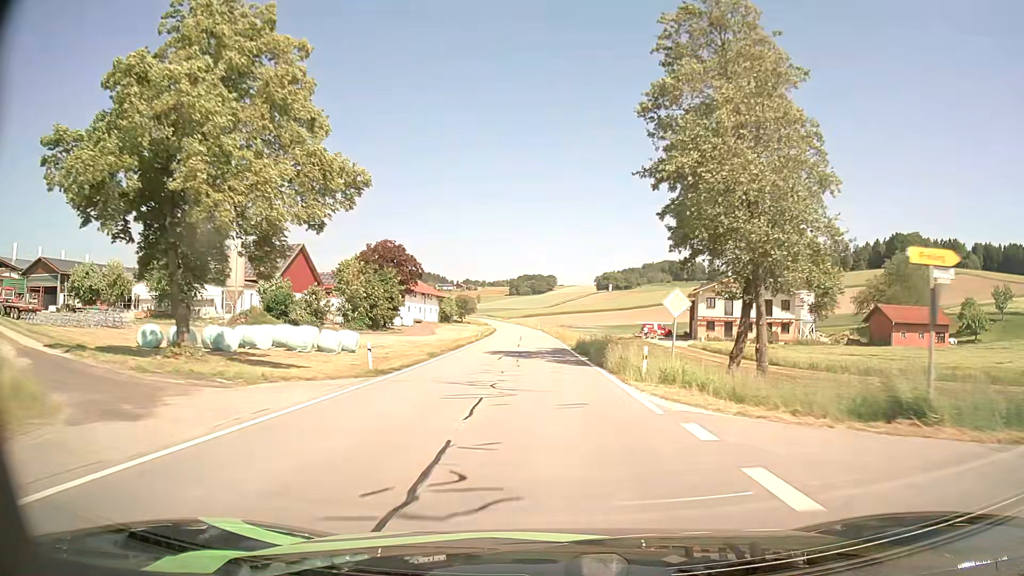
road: tertiary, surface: asphalt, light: Day
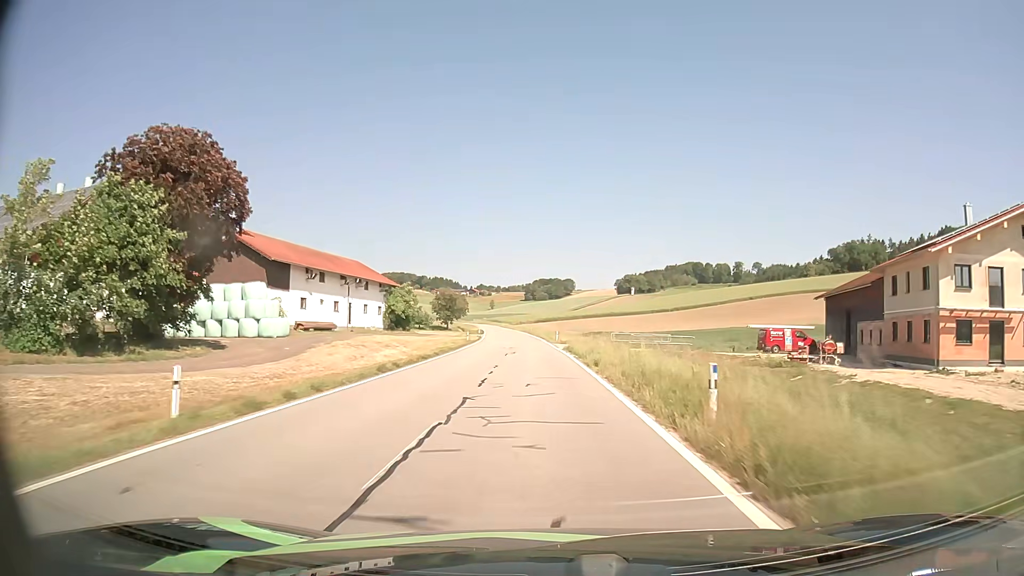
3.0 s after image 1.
(-0.7, +52.2) m; -2°
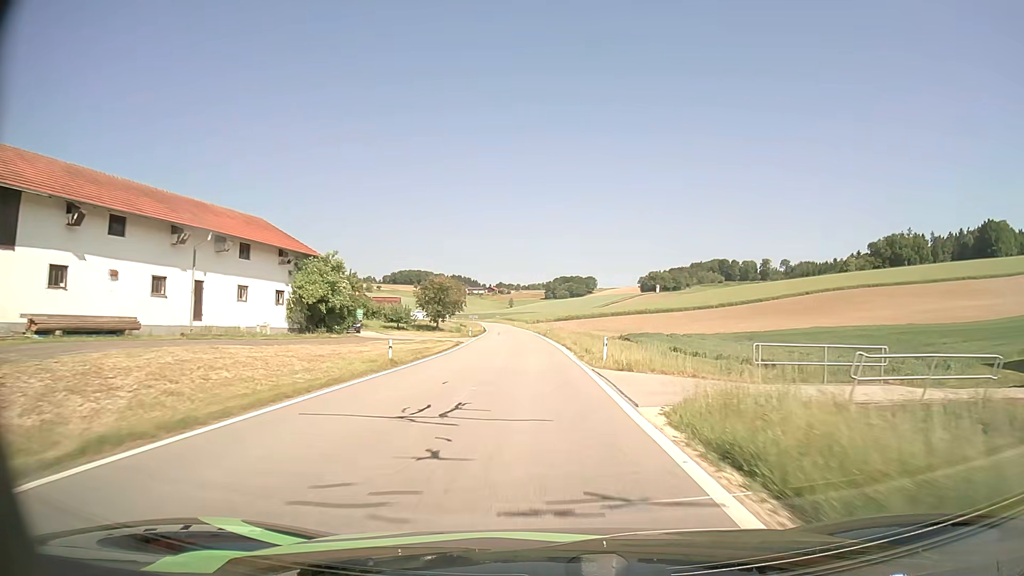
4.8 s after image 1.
(-0.3, +32.0) m; -1°
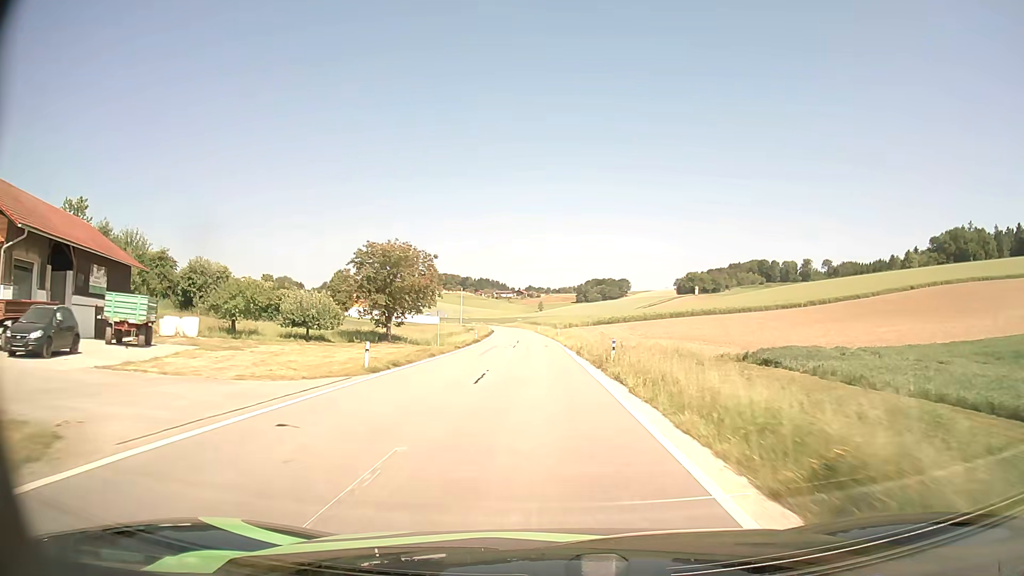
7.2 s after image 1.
(-1.0, +43.3) m; -3°
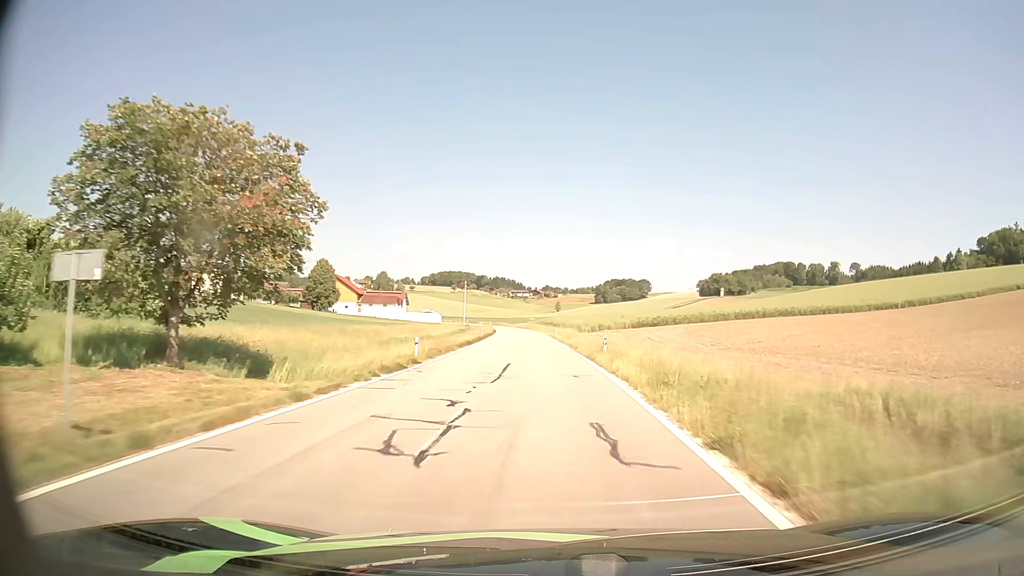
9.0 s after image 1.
(-0.6, +33.0) m; -2°
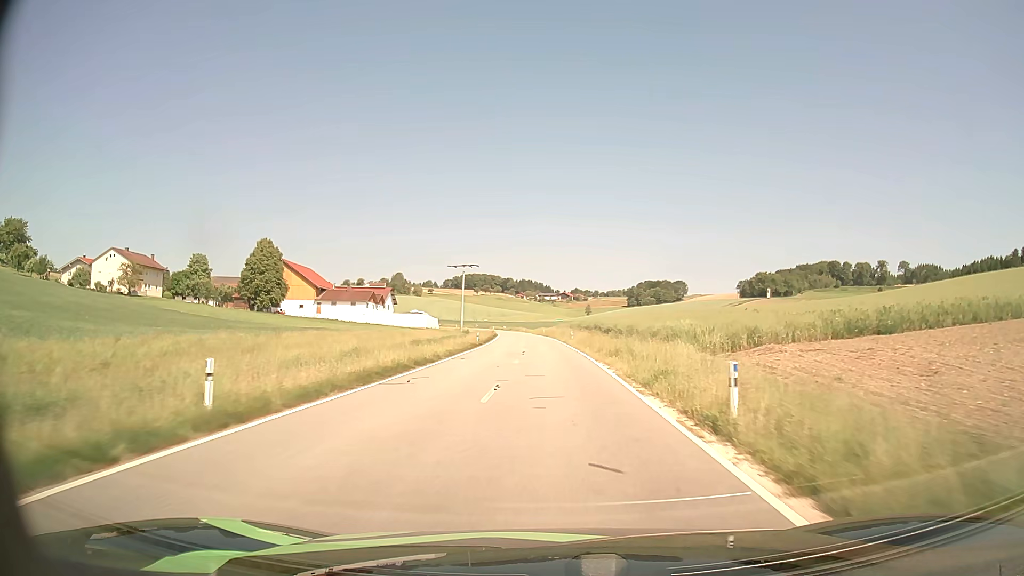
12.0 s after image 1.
(-1.0, +55.8) m; -2°
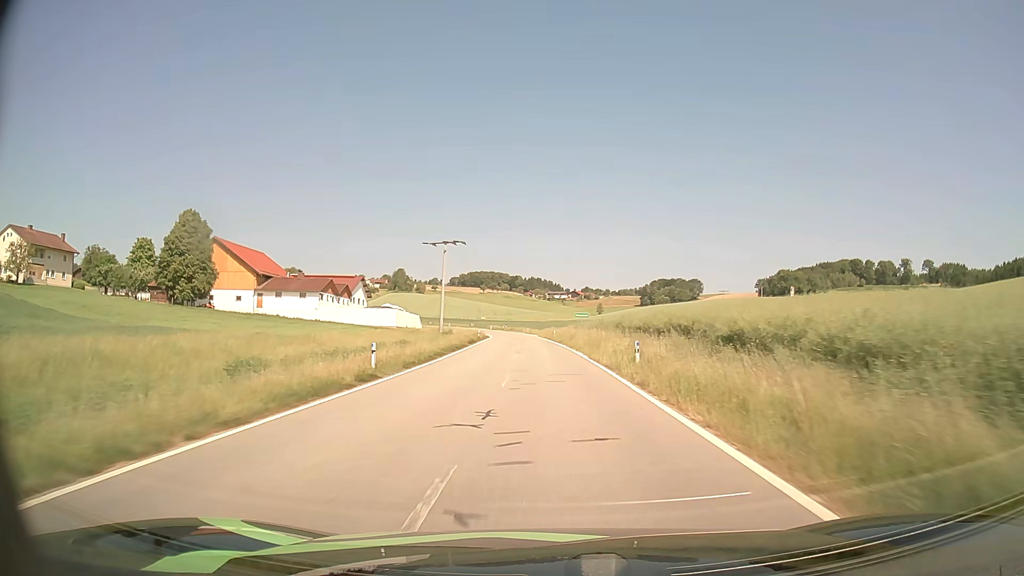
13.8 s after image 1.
(-0.3, +34.0) m; -1°
(0, +10) (0, +20) (0, +30) (-1, +40) (-1, +50) (-1, +60) (-2, +70) (-2, +80) (-3, +90) (-4, +100) m
